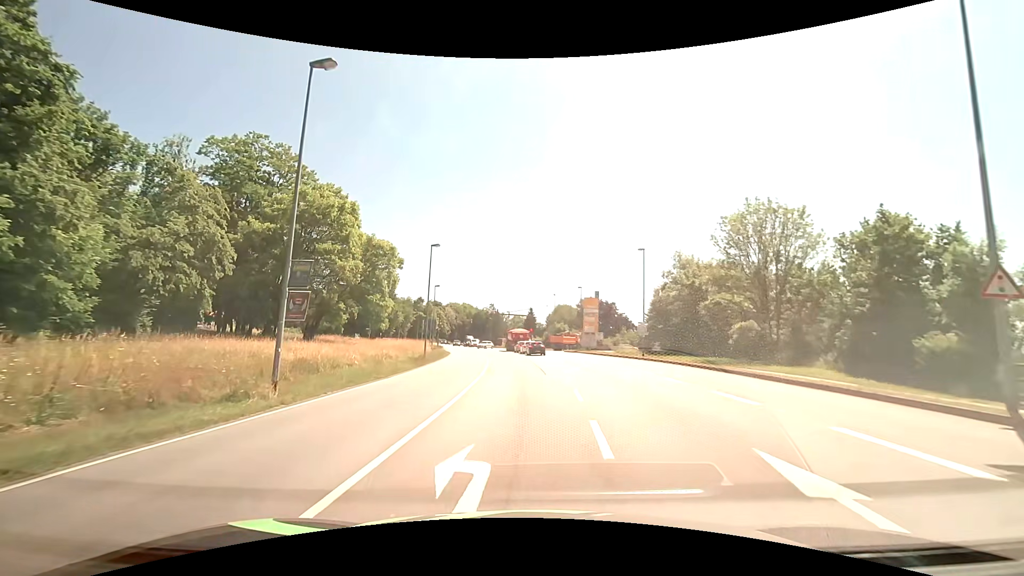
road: primary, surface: asphalt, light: Day
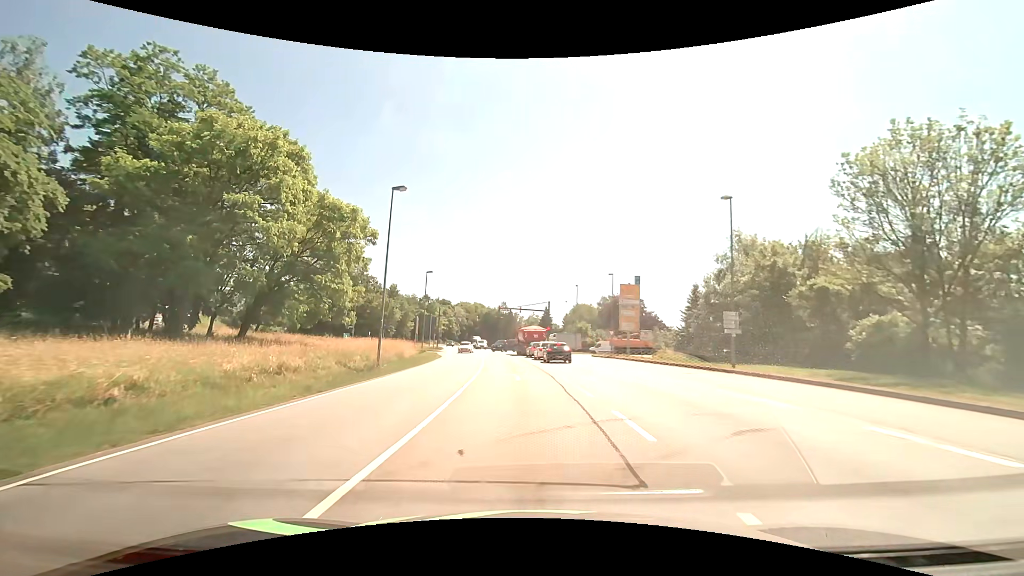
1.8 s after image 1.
(-0.2, +16.9) m; -2°
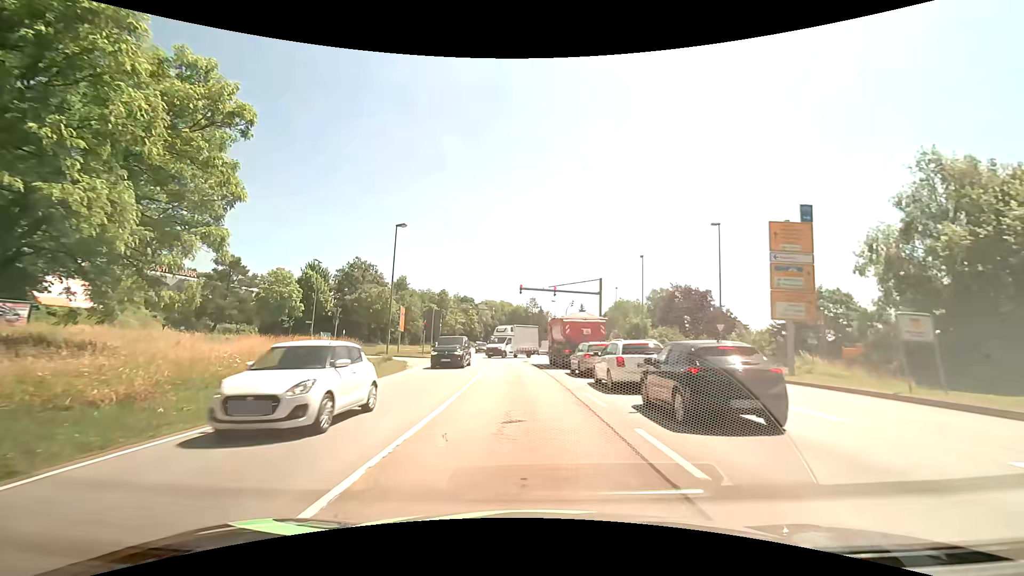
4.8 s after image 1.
(-0.7, +25.9) m; -3°
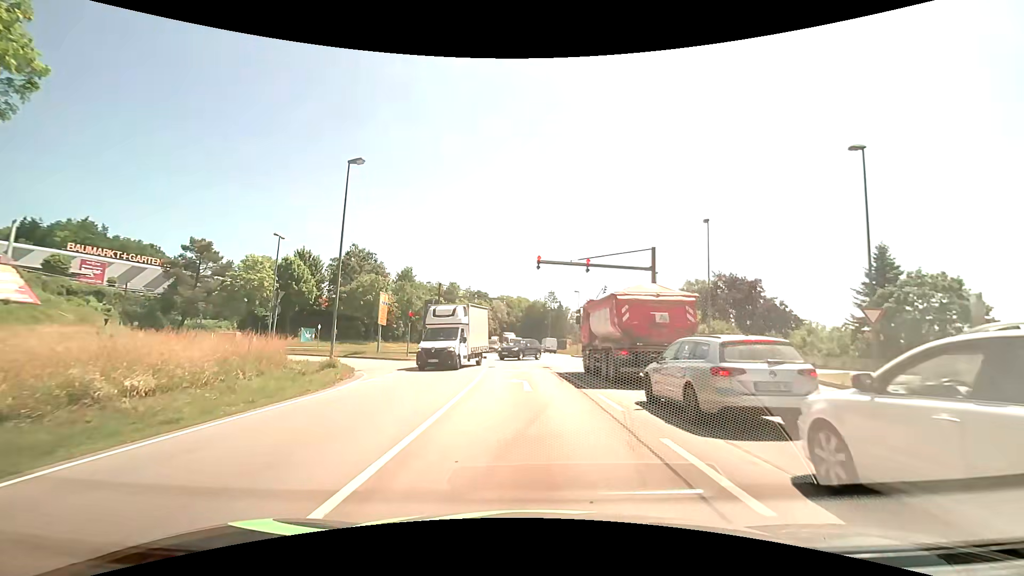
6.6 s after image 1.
(-0.2, +12.8) m; -2°
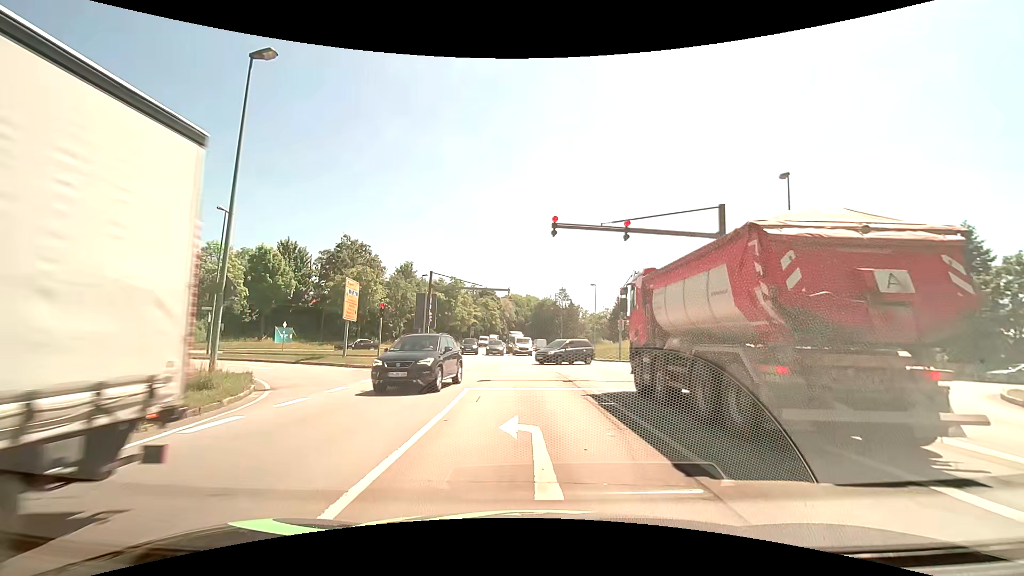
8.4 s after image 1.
(-0.1, +9.2) m; -2°
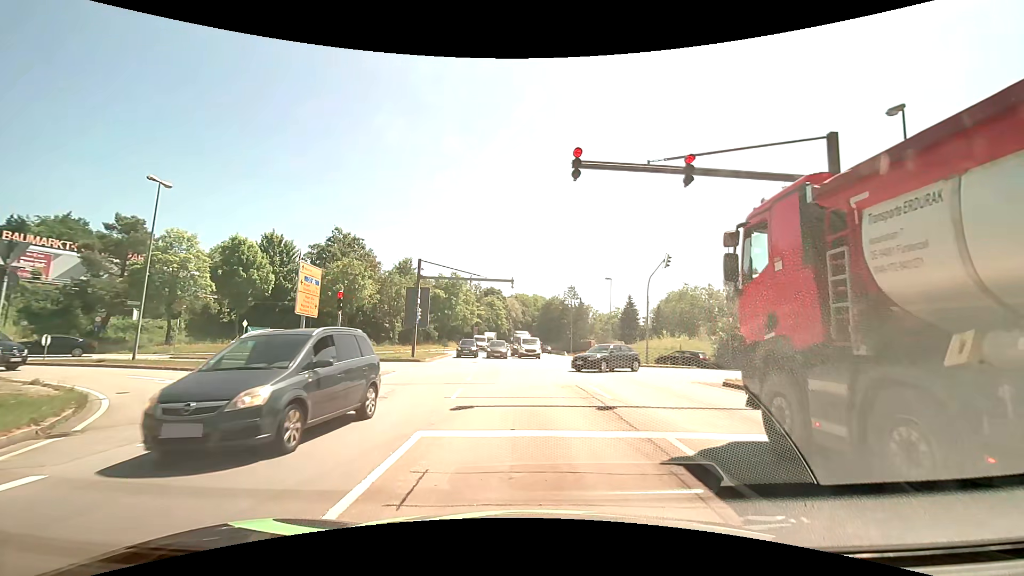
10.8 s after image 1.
(0.0, +7.0) m; +1°
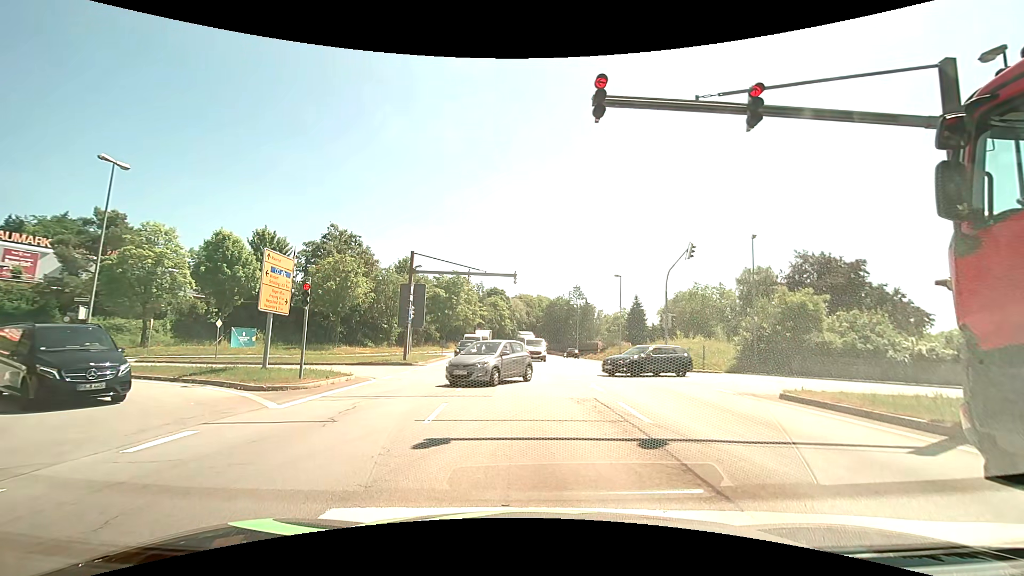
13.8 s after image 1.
(-0.1, +3.5) m; -1°
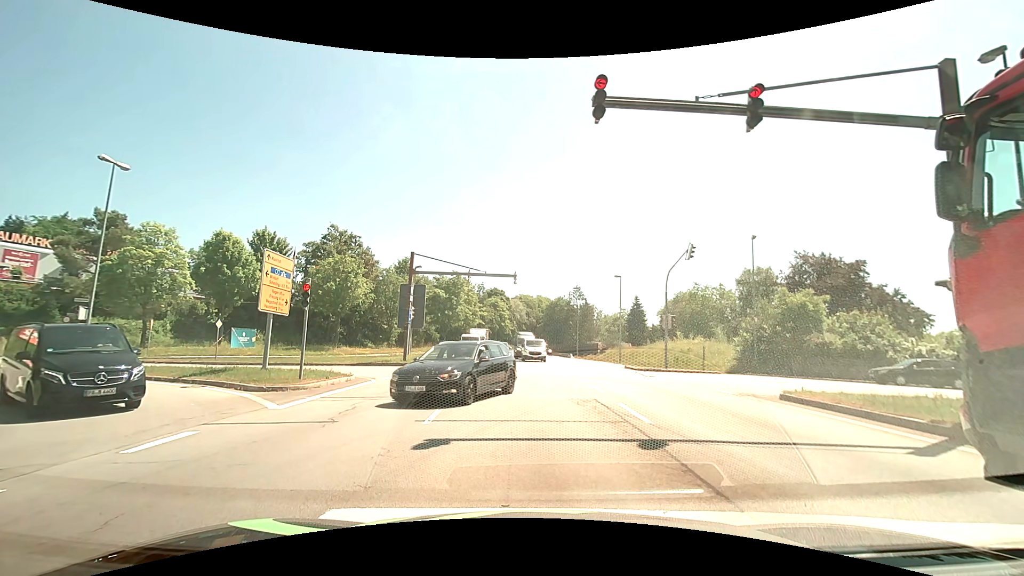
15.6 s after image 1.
(0.0, +0.1) m; 0°
